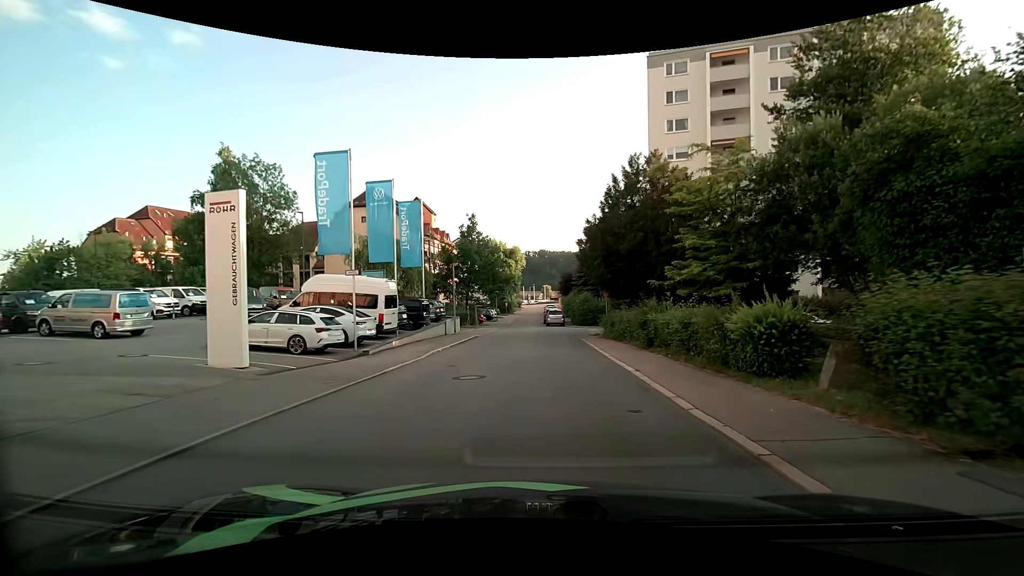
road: residential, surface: asphalt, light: Day
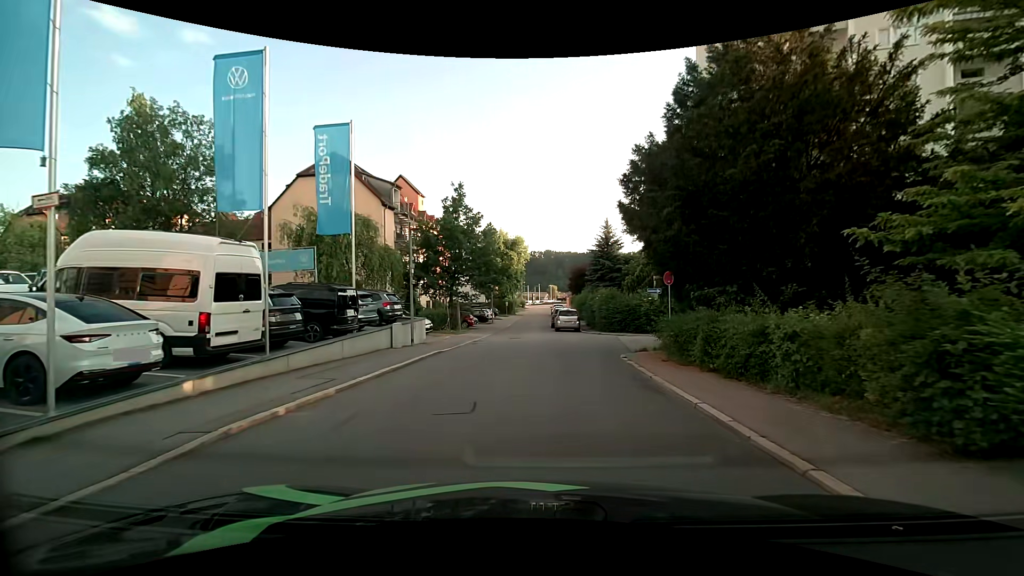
(0.0, +12.5) m; 0°
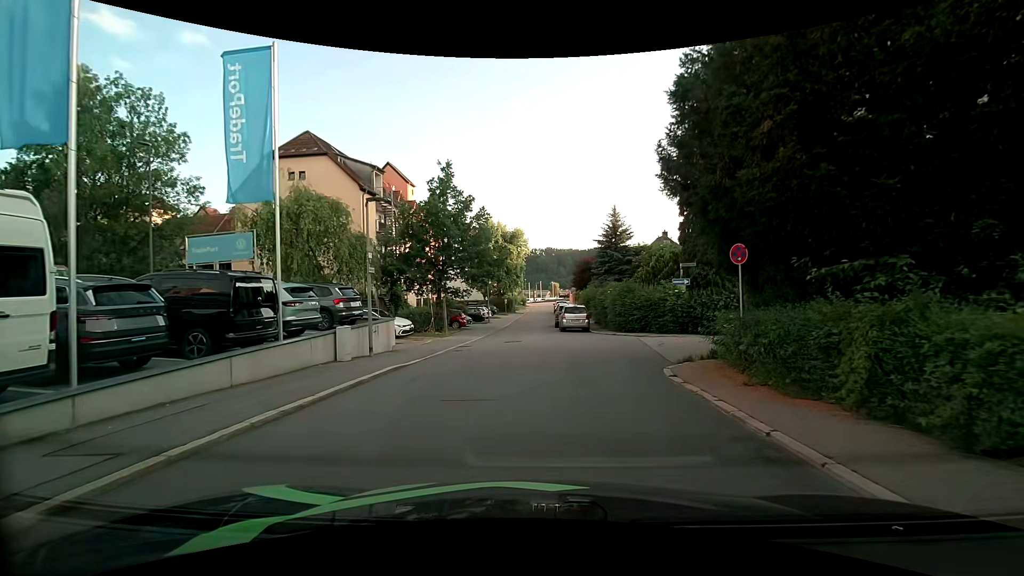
(0.0, +5.4) m; +1°
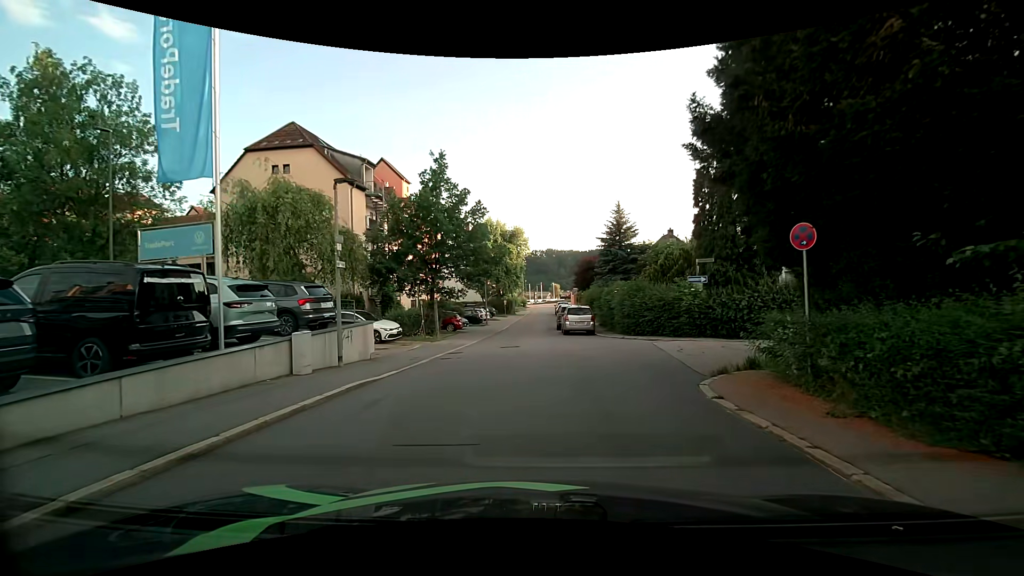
(-0.1, +2.4) m; -1°
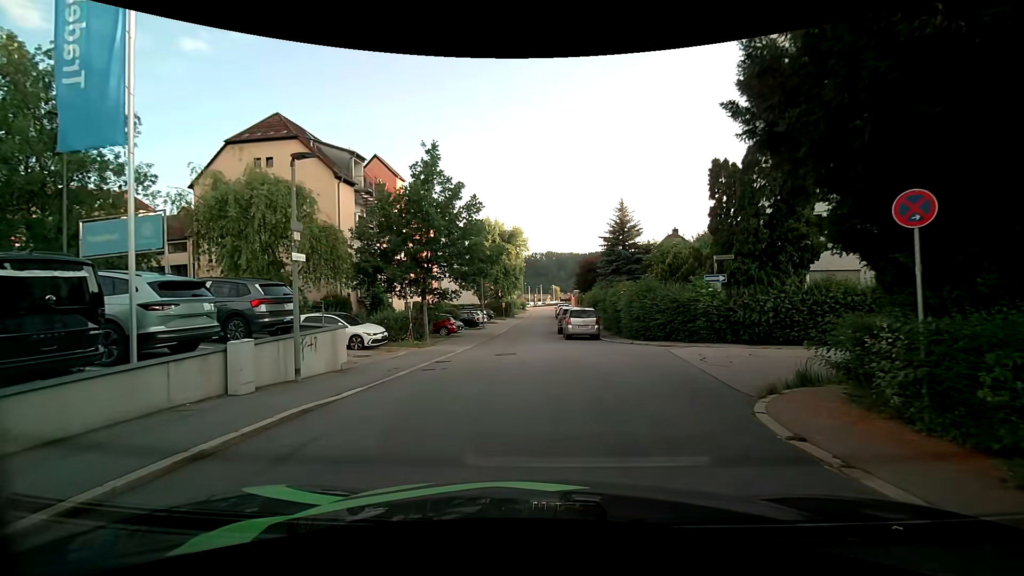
(0.0, +2.3) m; -1°
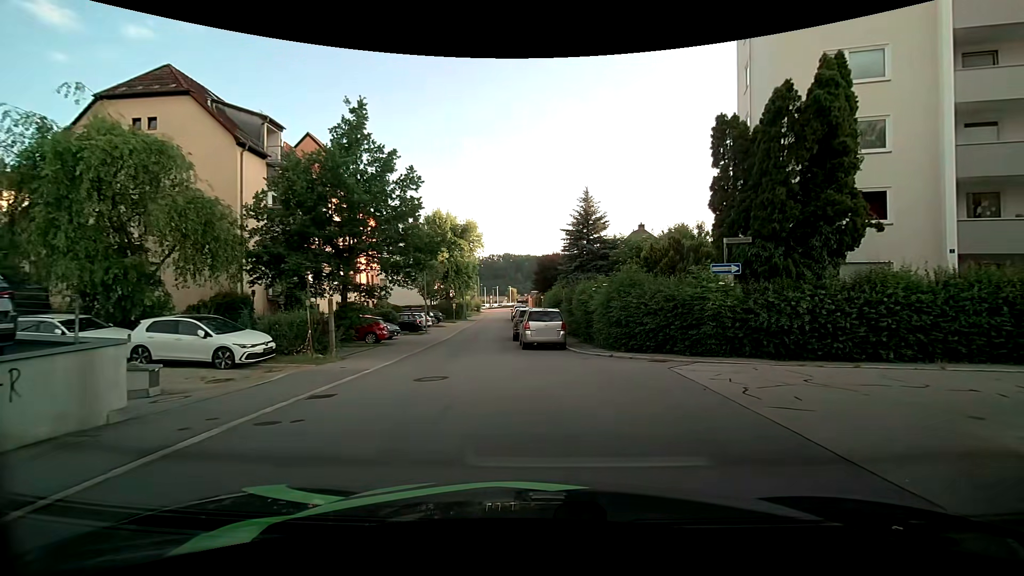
(+0.1, +5.8) m; +5°
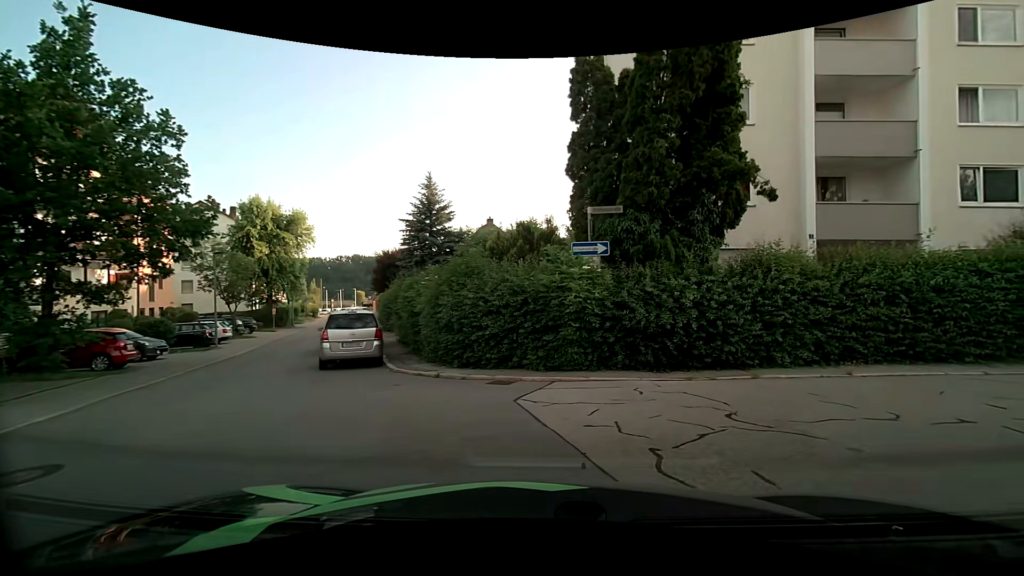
(+0.7, +5.1) m; +17°
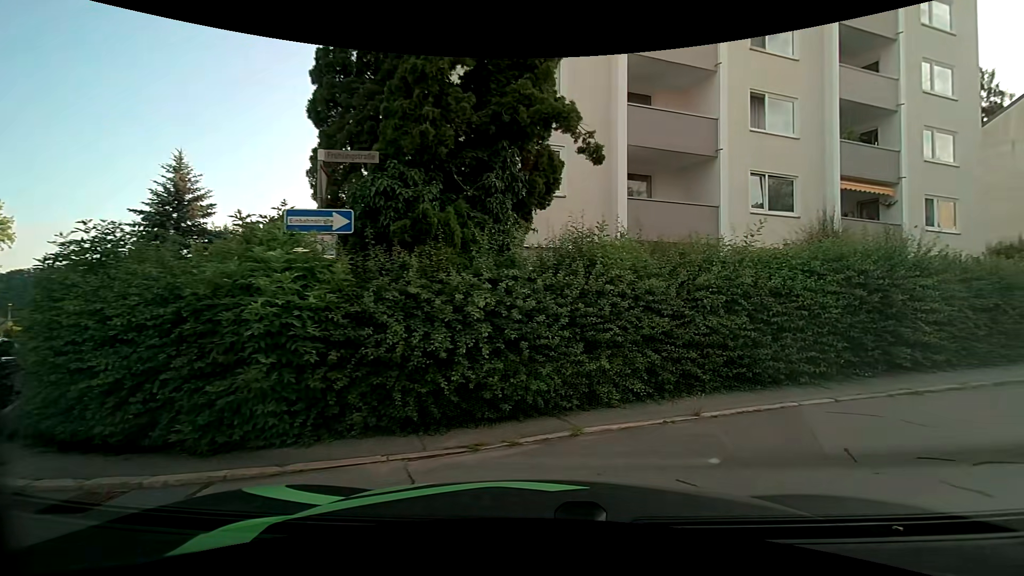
(+0.7, +4.5) m; +20°
